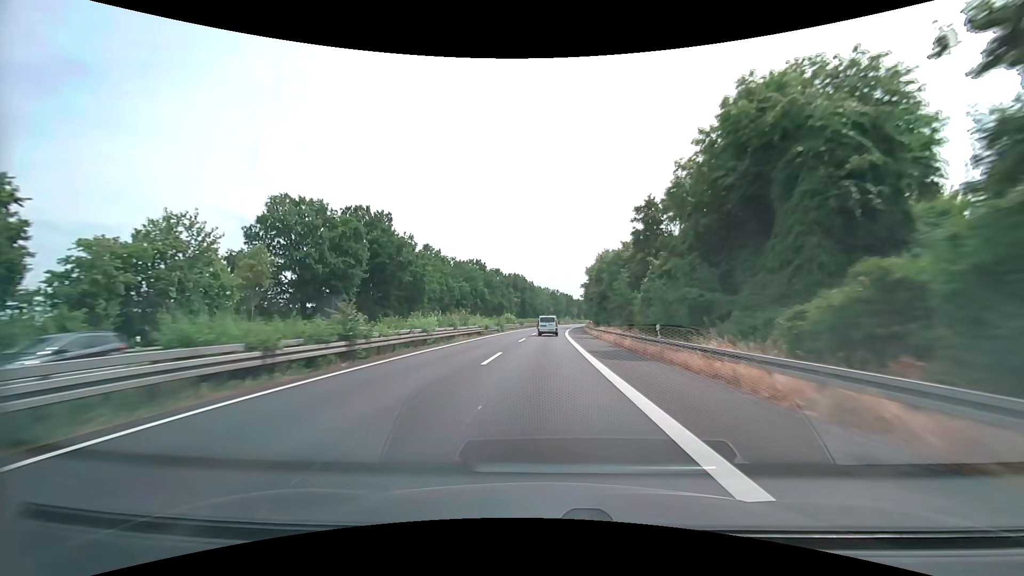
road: trunk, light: Day
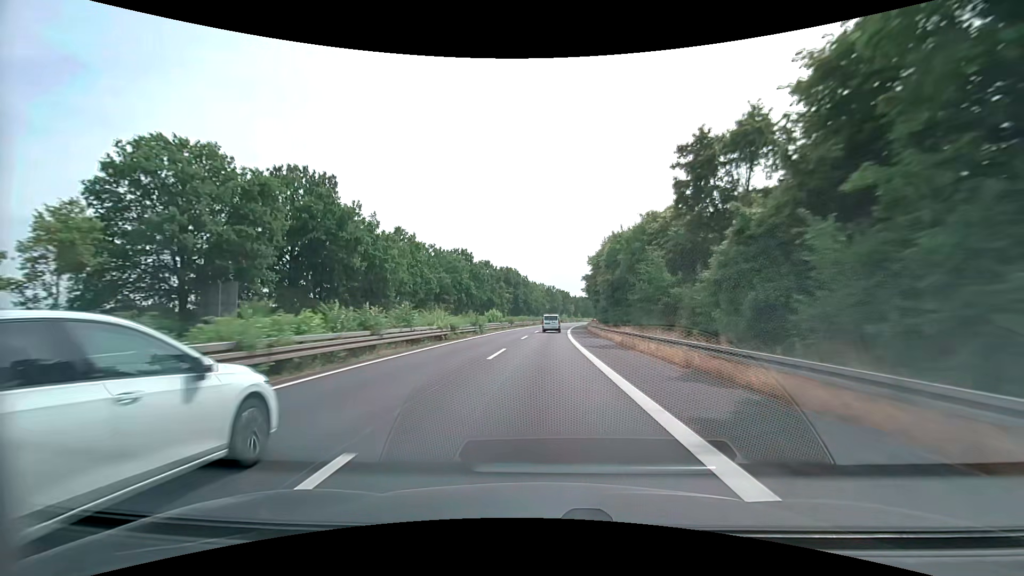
(+0.1, +16.6) m; 0°
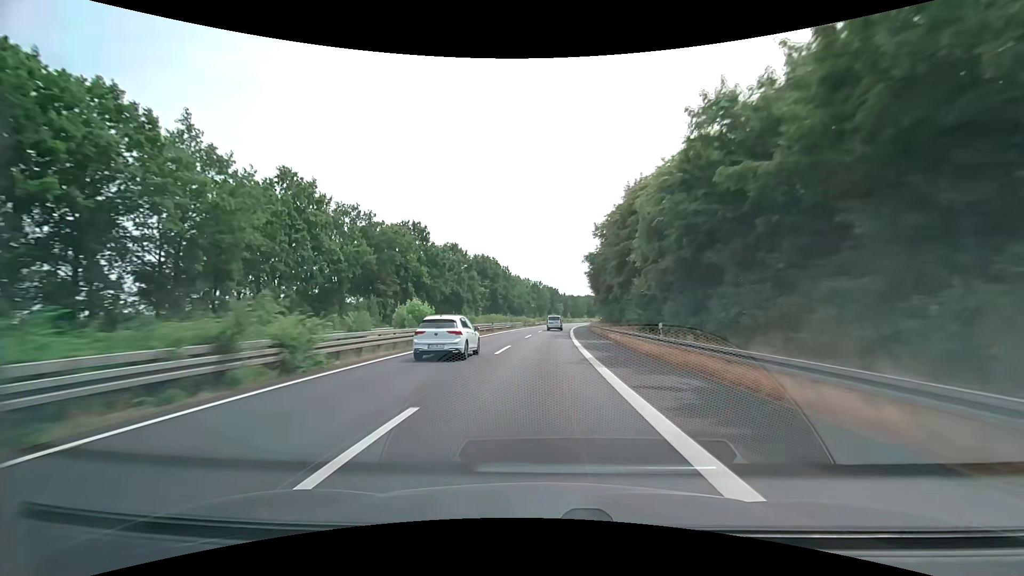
(+0.4, +33.2) m; +1°
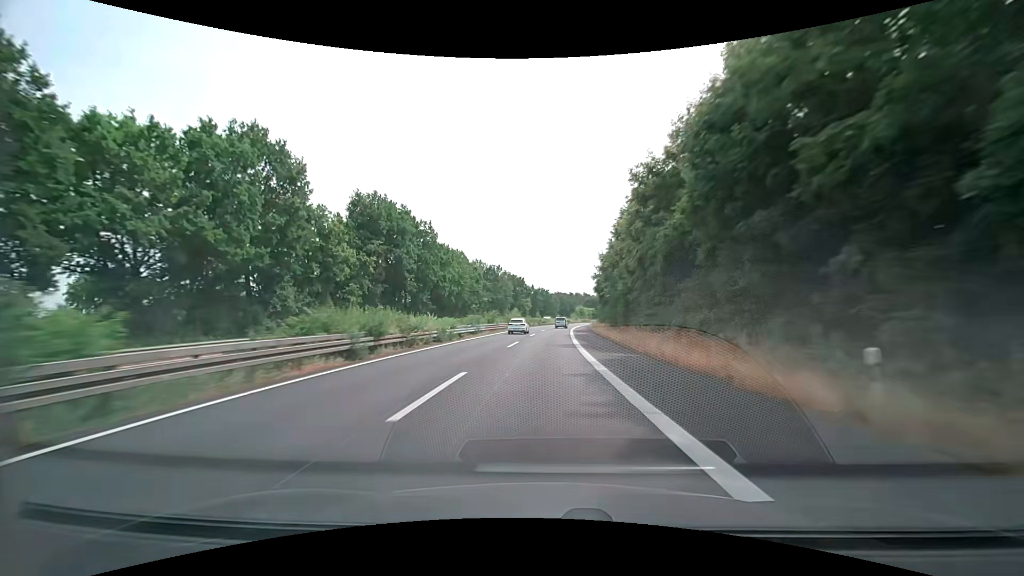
(+2.2, +66.5) m; +4°
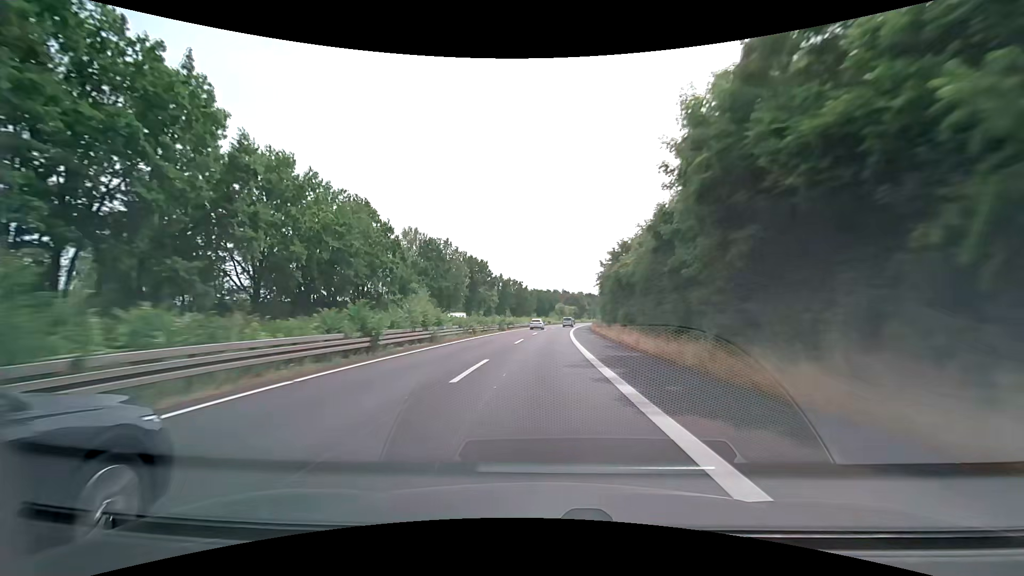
(+1.2, +49.9) m; +3°
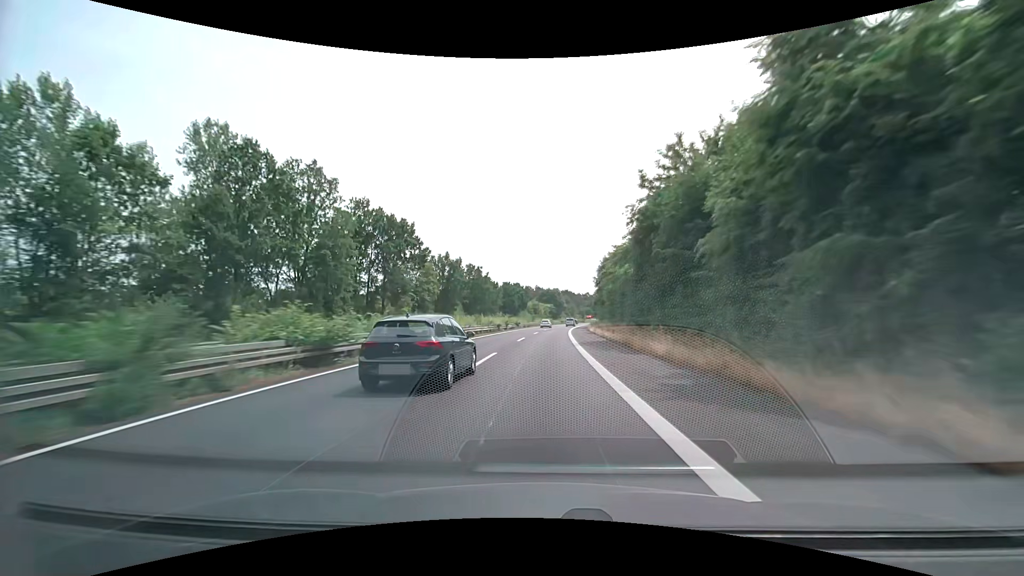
(+1.4, +49.9) m; +3°
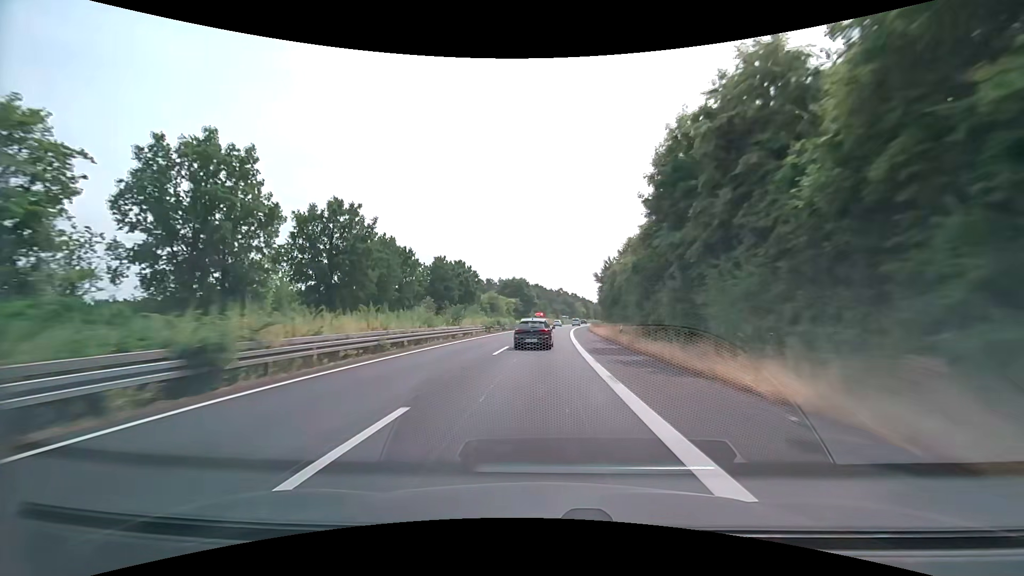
(+2.1, +66.5) m; +4°
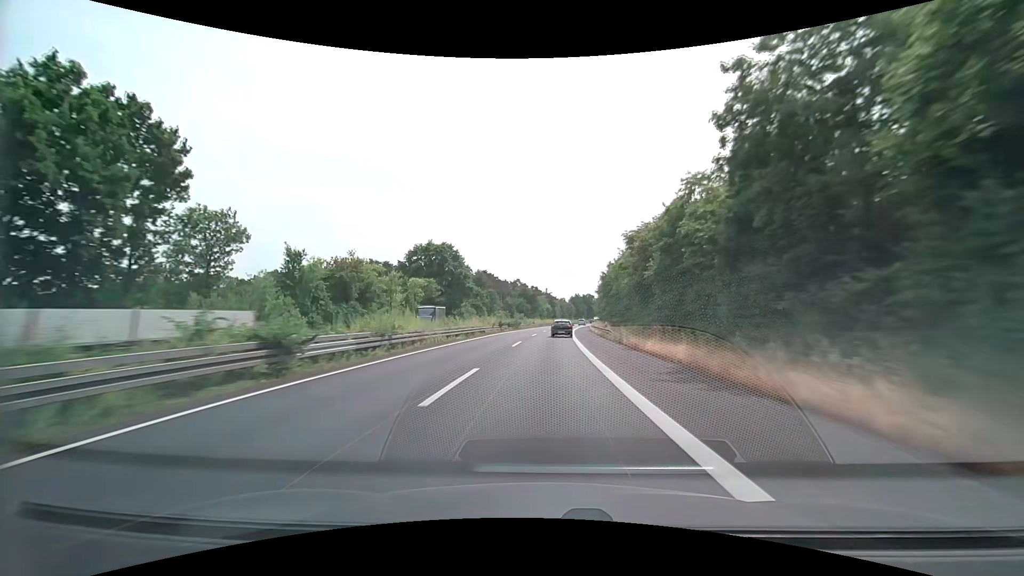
(+3.4, +83.2) m; +5°
(0, +10) (0, +20) (+1, +30) (+1, +40) (+1, +50) (+2, +60) (+3, +70) (+3, +80) (+4, +90) (+5, +100) m
